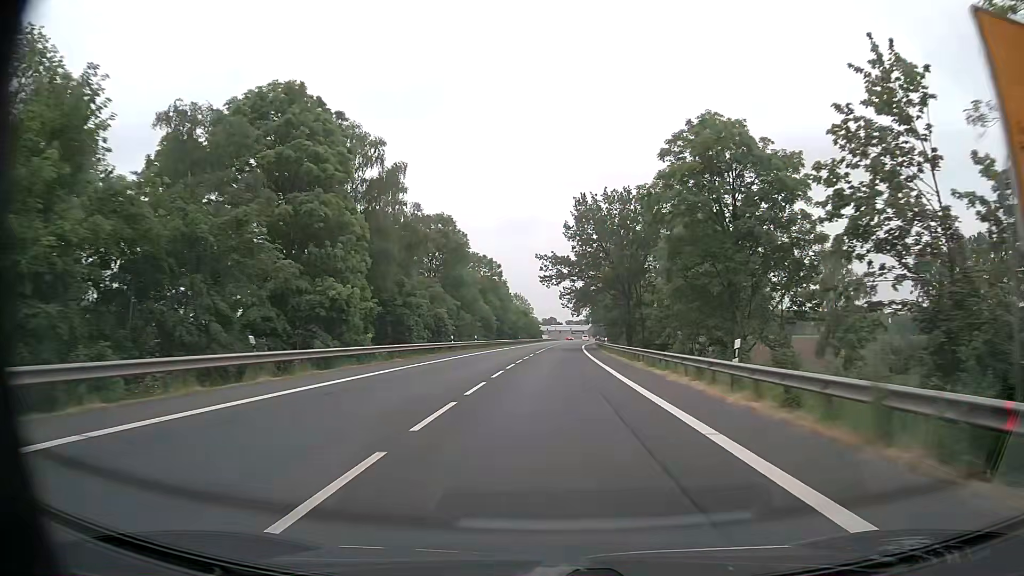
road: primary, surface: asphalt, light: Day
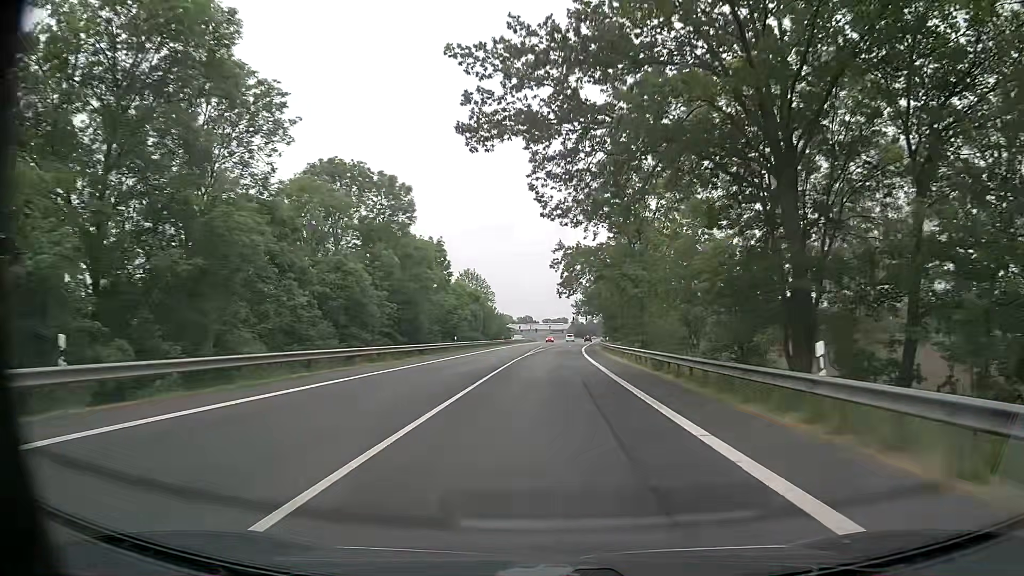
(+1.1, +56.5) m; +2°
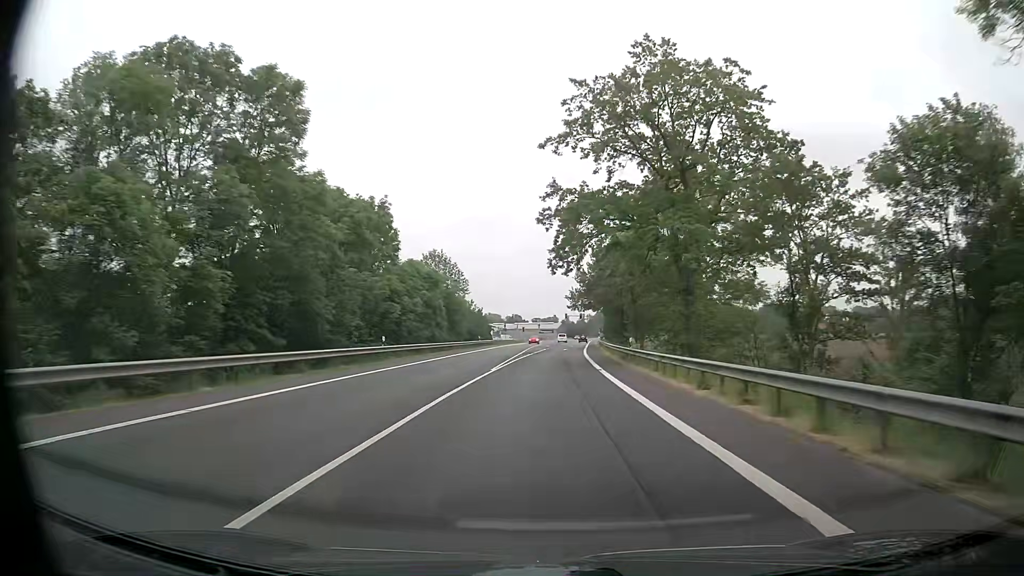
(+0.2, +22.6) m; +1°
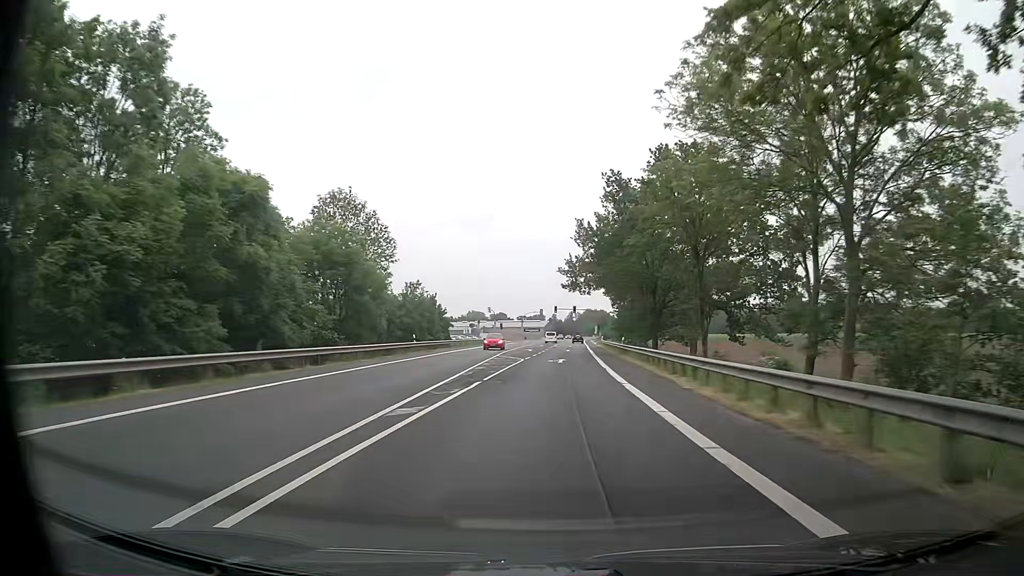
(+0.3, +33.9) m; +1°
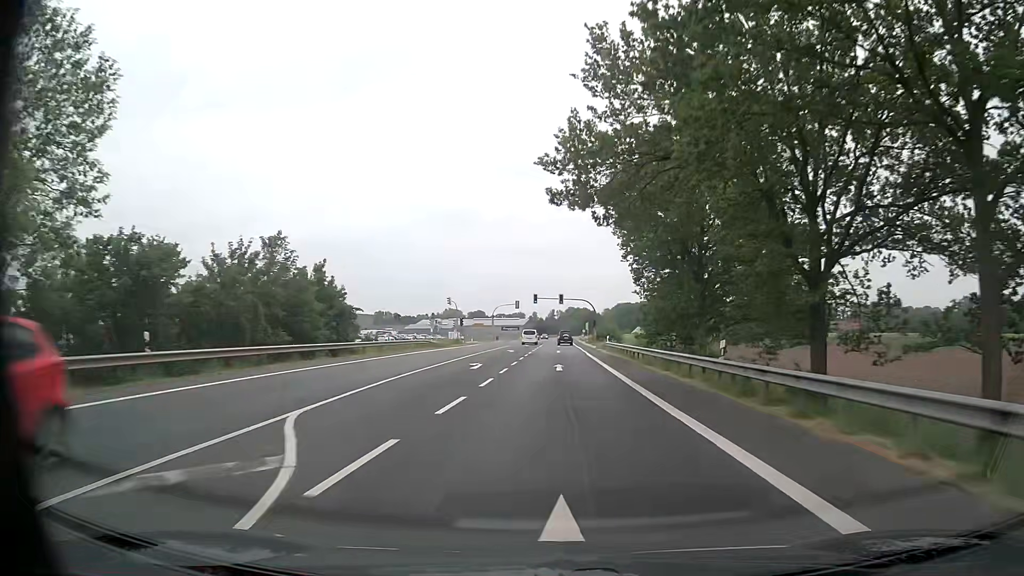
(+0.6, +32.7) m; +2°
(0, +10) (0, +20) (0, +30) (+1, +40) (+1, +50) (+1, +60) (+1, +70) (+1, +80) (+1, +90) (+2, +100) m
